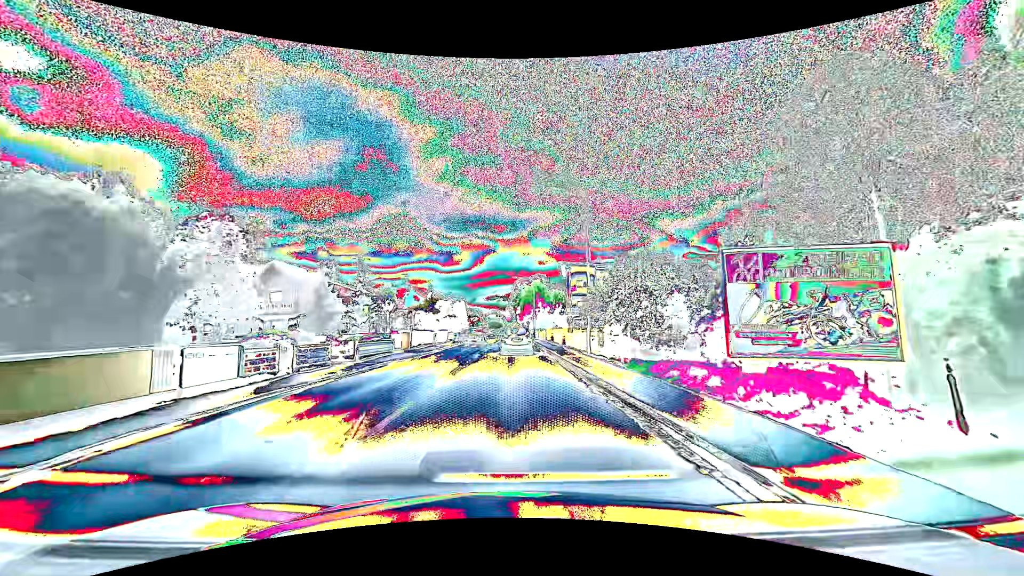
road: primary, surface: asphalt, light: Day
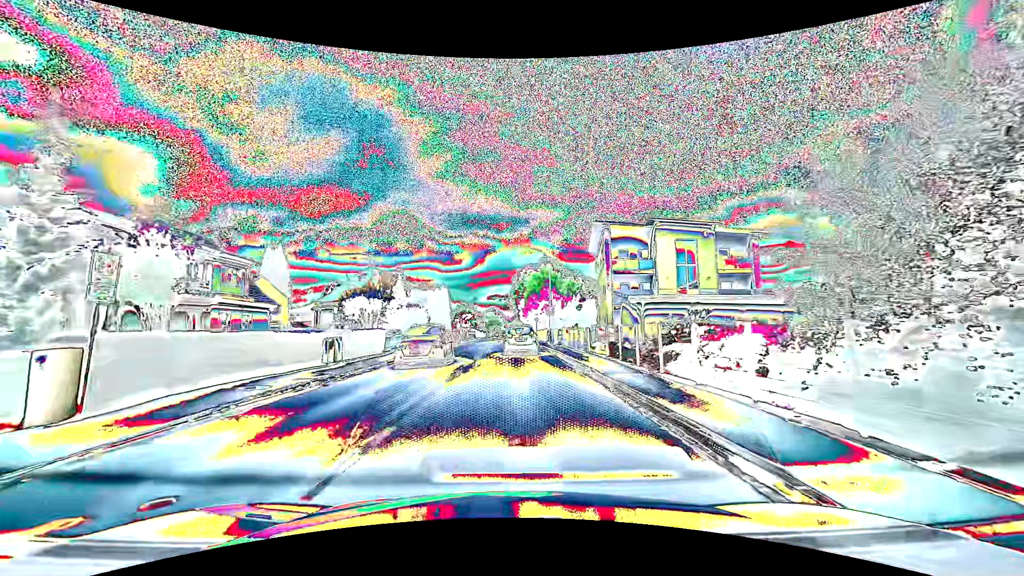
(0.0, +29.4) m; 0°
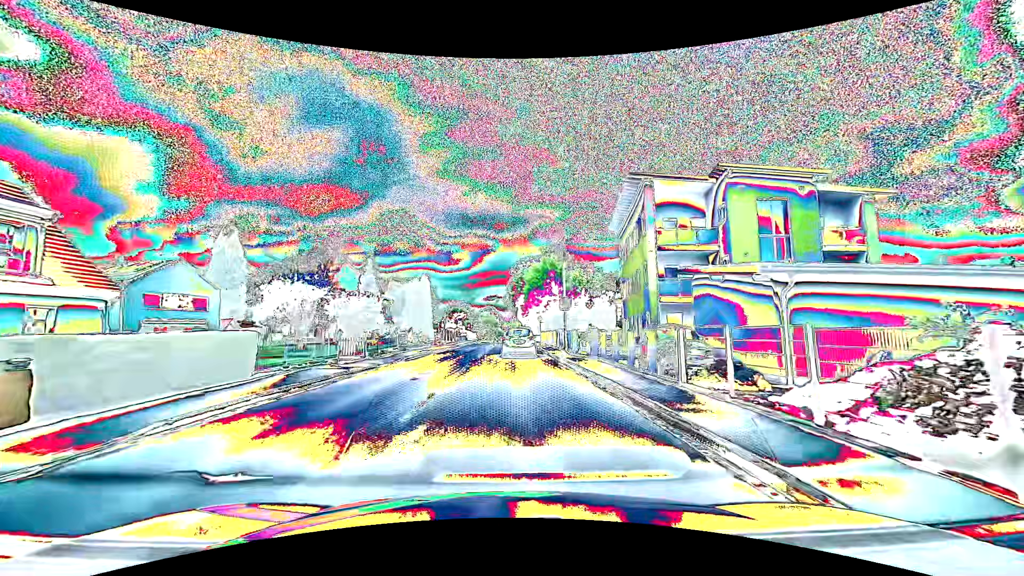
(+0.1, +14.4) m; +1°
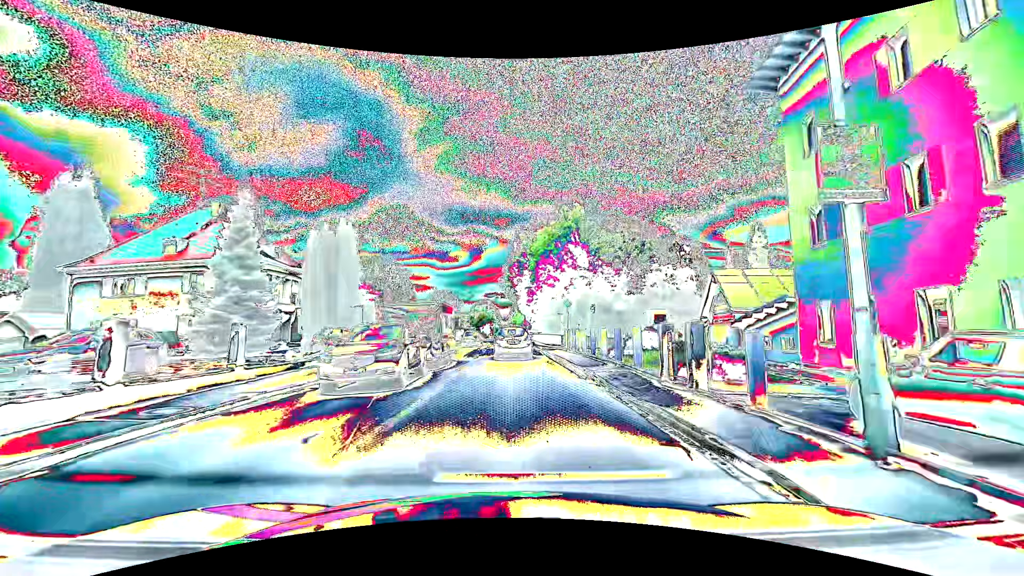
(0.0, +27.9) m; 0°
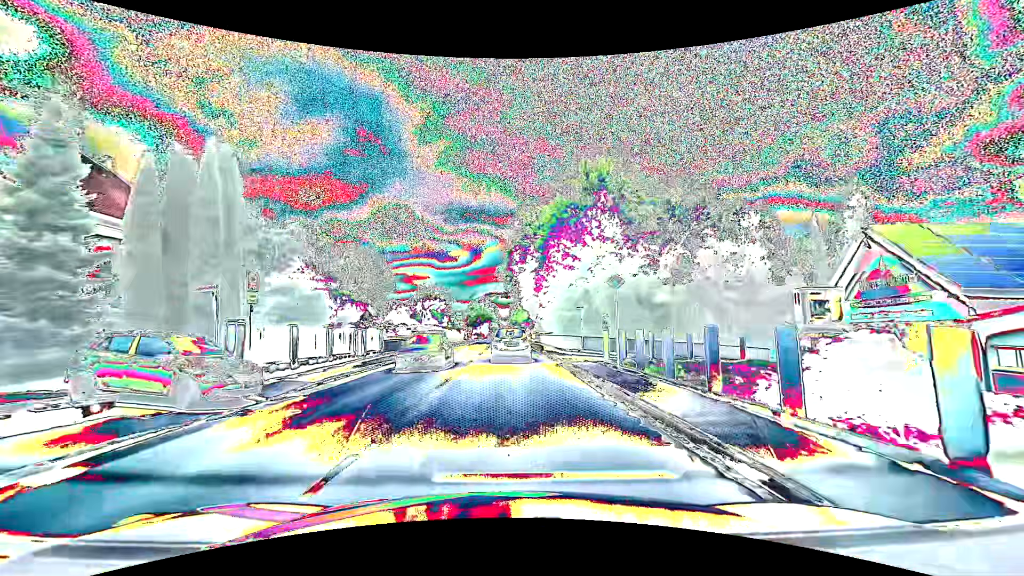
(-0.1, +13.2) m; 0°
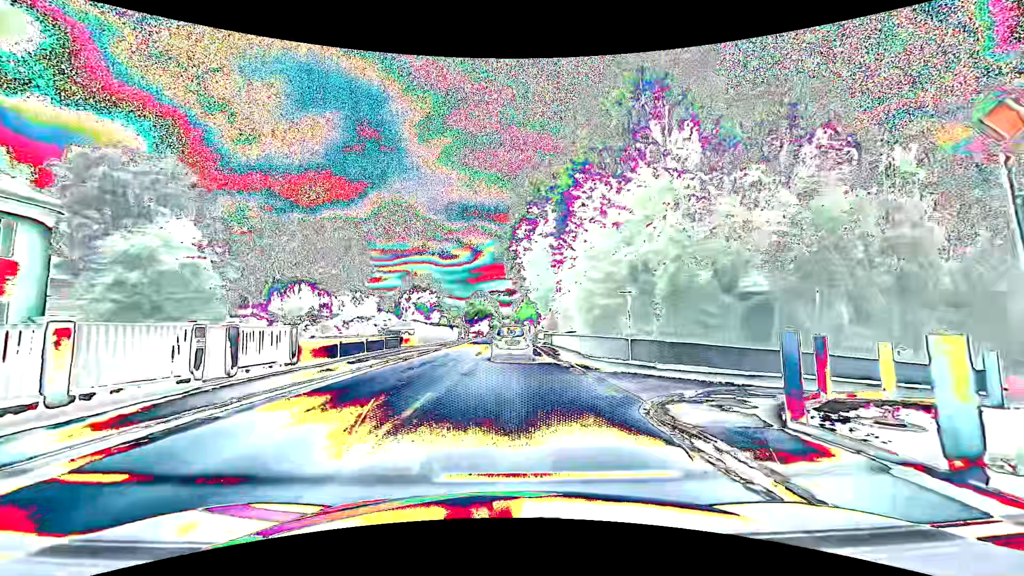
(-0.1, +12.7) m; -1°
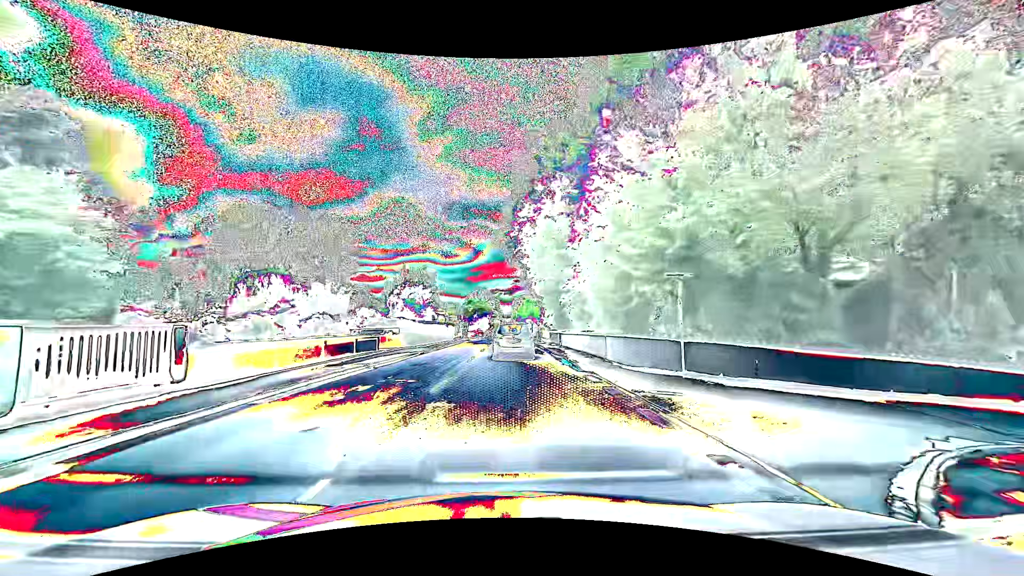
(0.0, +6.3) m; 0°
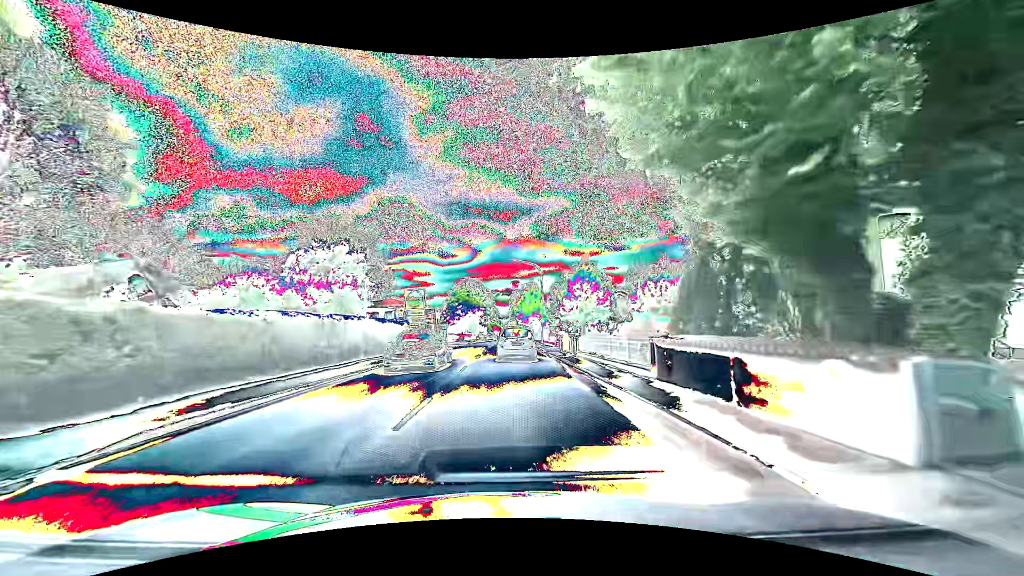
(-0.1, +30.8) m; +1°
(0, +10) (0, +20) (0, +30) (0, +40) (0, +50) (0, +60) (-1, +70) (-1, +80) (-1, +90) (-1, +100) m
